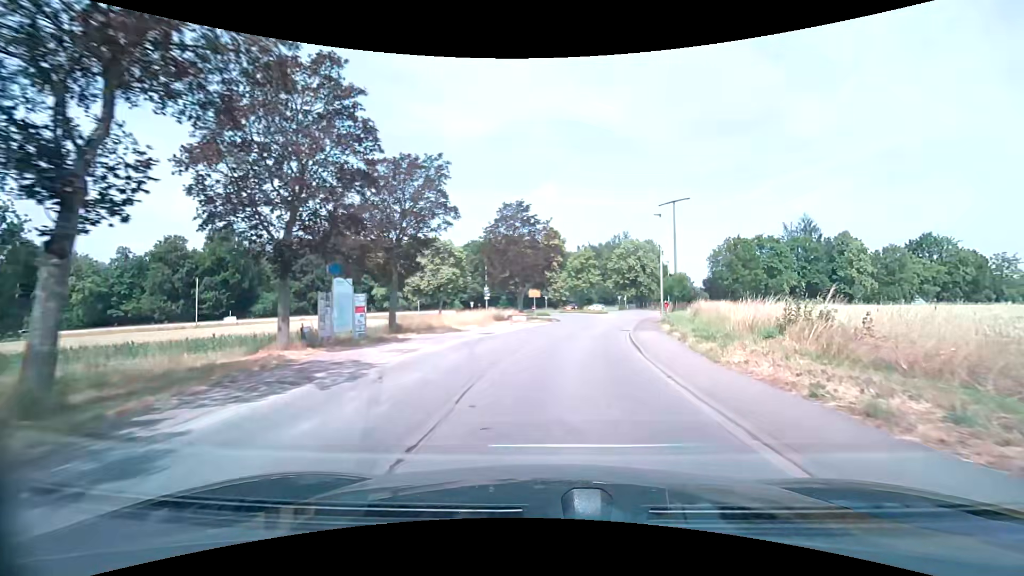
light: Day
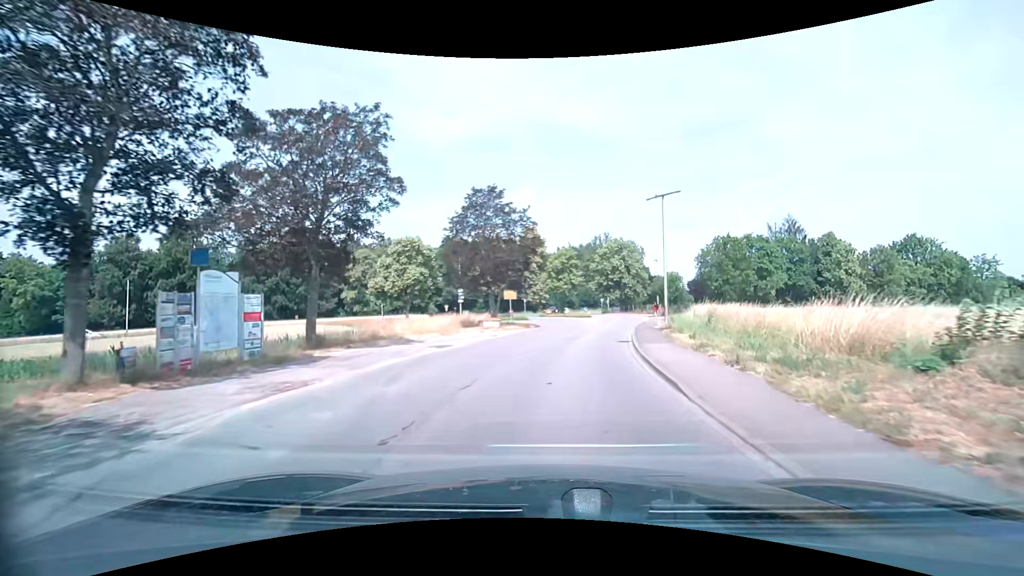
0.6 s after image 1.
(+0.3, +6.1) m; +3°
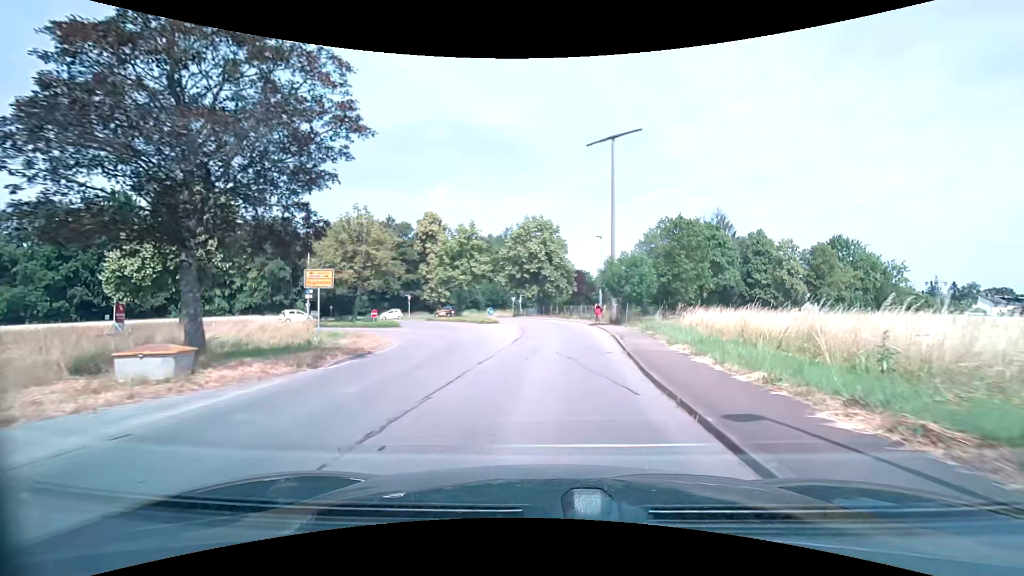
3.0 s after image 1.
(+2.2, +22.4) m; +11°
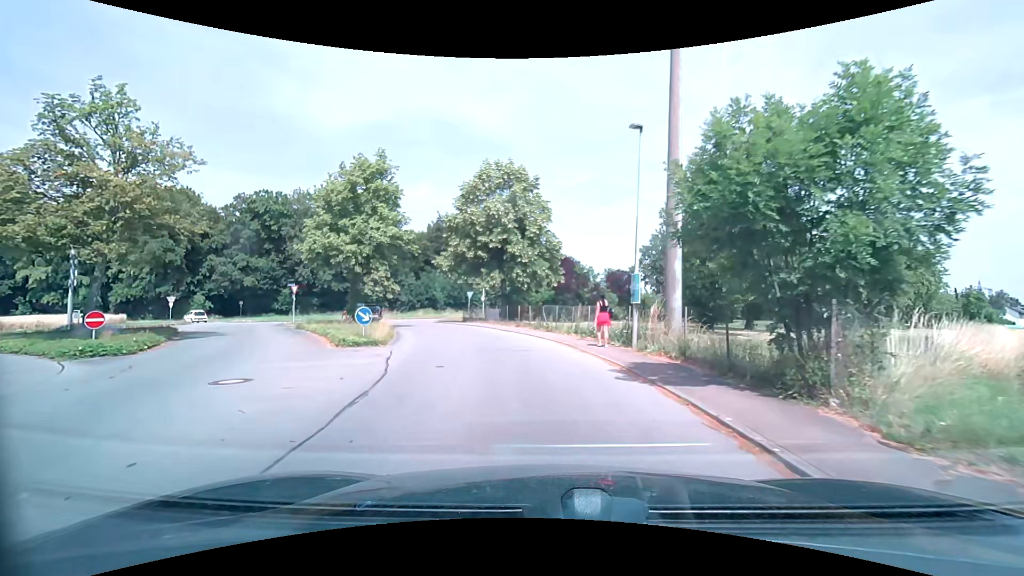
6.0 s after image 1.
(+1.2, +23.3) m; +3°
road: unclassified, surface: asphalt
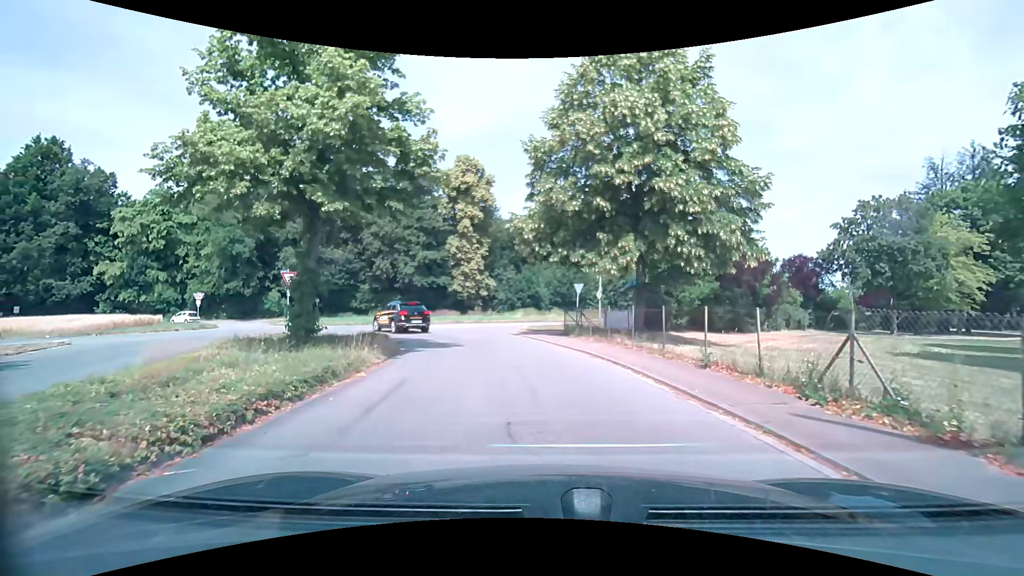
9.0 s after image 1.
(-1.7, +17.5) m; -13°
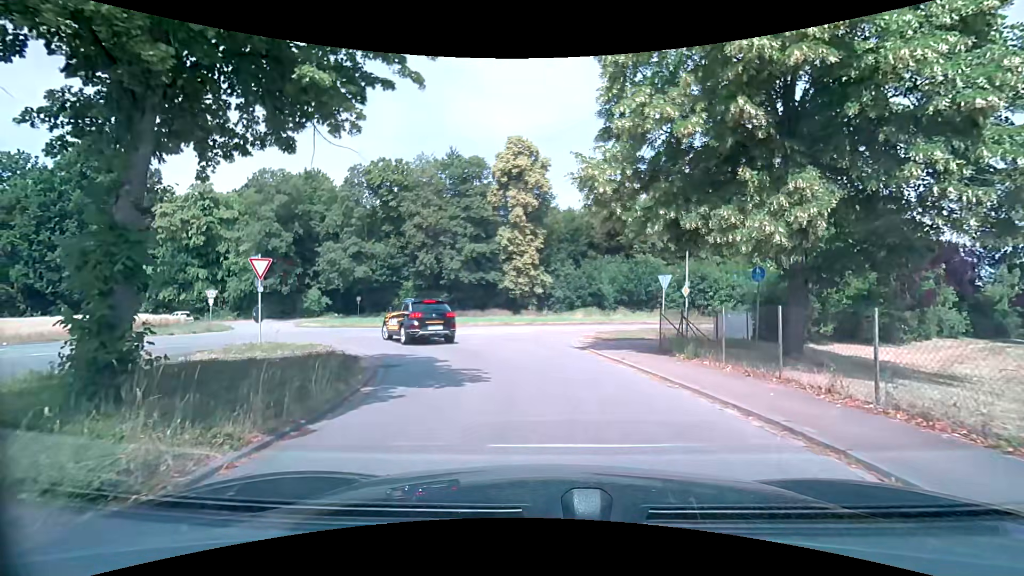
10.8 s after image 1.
(-0.4, +7.7) m; -6°
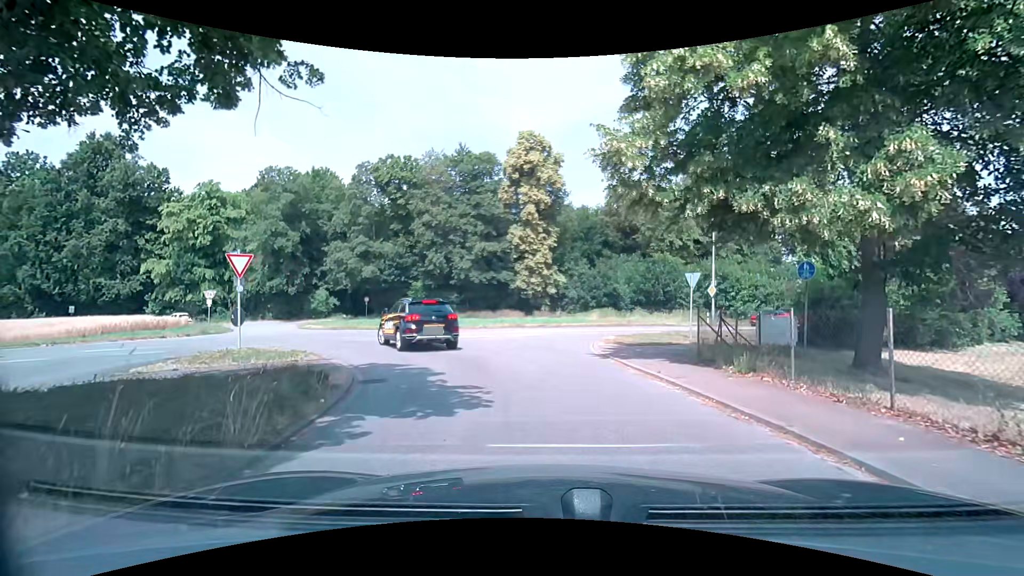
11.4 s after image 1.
(0.0, +2.0) m; -1°
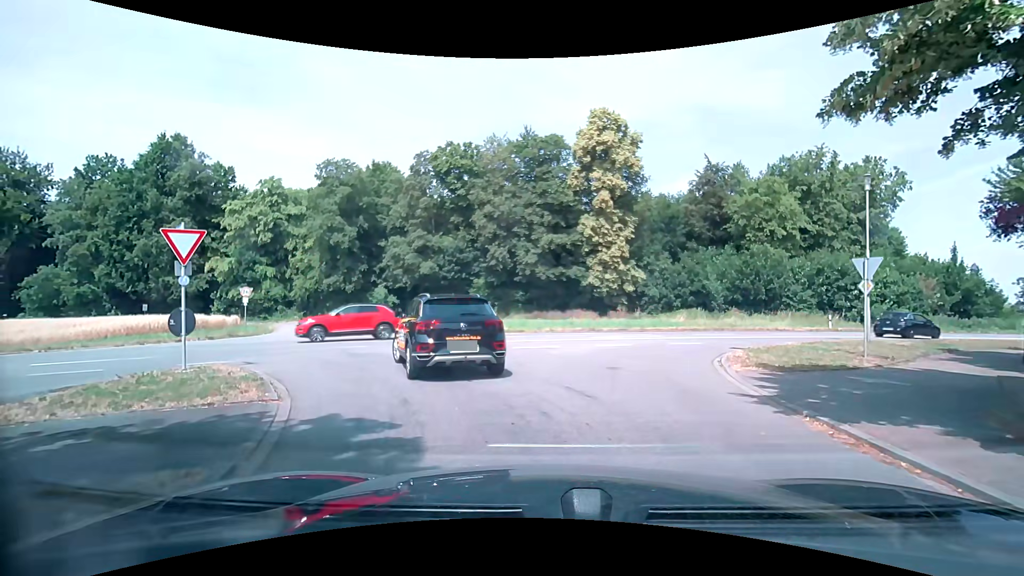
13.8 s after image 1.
(-0.3, +5.8) m; -7°
(-2, +10) (-7, +18) (-17, +18) (-26, +15) (-35, +11) (-44, +6) (-53, +2) (-62, -3) (-71, -7) (-80, -11) m
